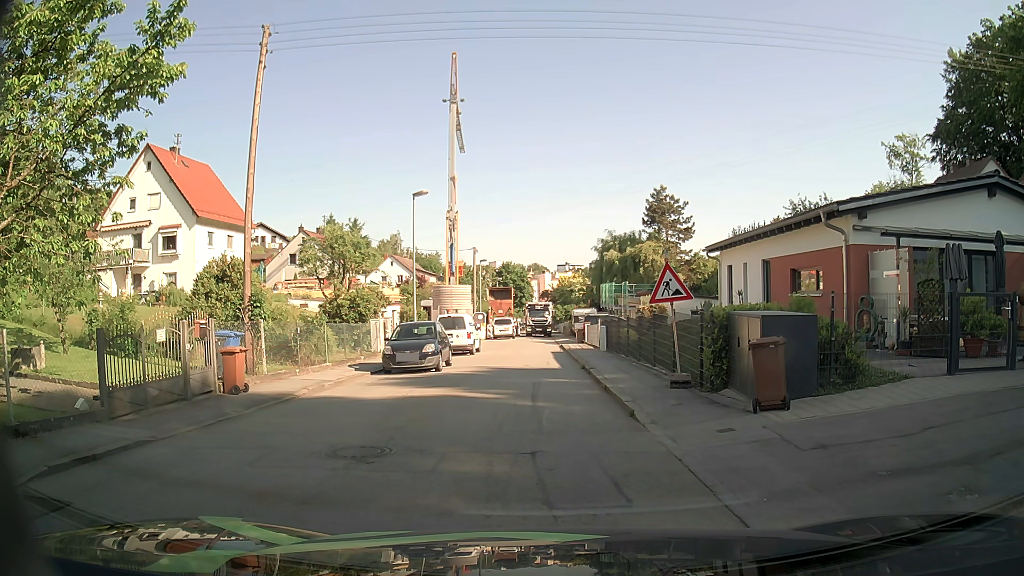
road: residential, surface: asphalt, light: Day
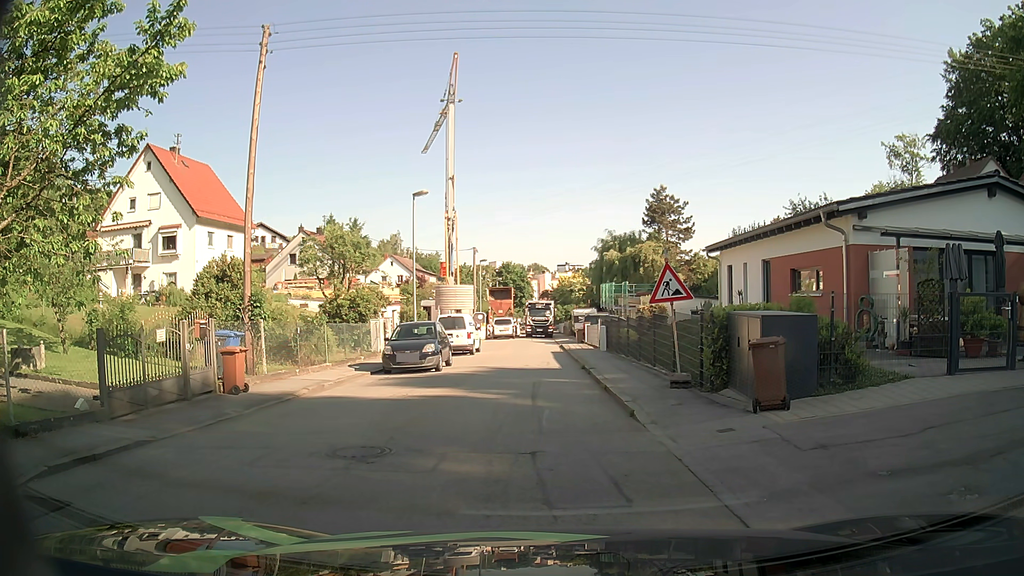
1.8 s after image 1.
(0.0, 0.0) m; 0°
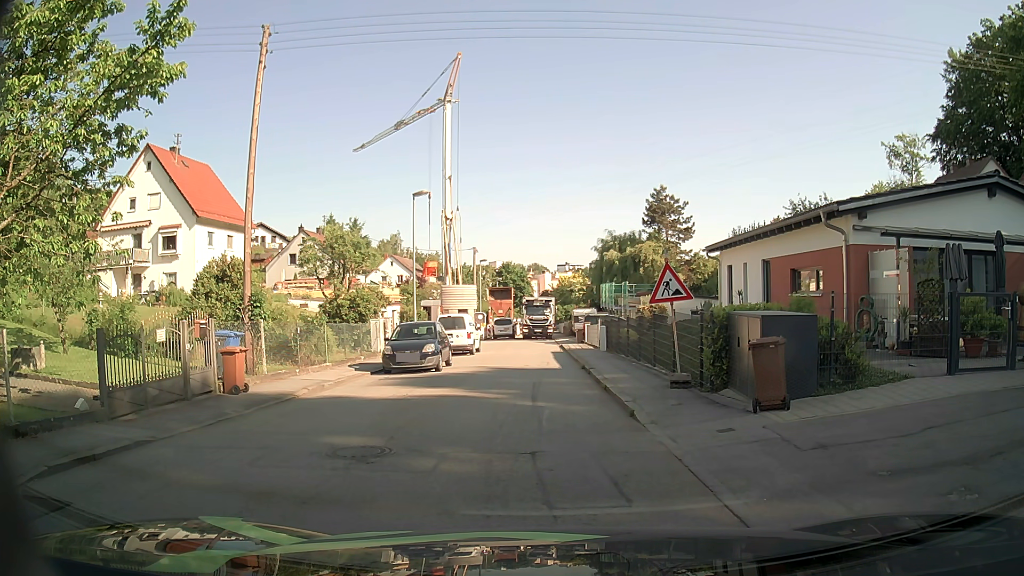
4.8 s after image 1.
(0.0, 0.0) m; 0°
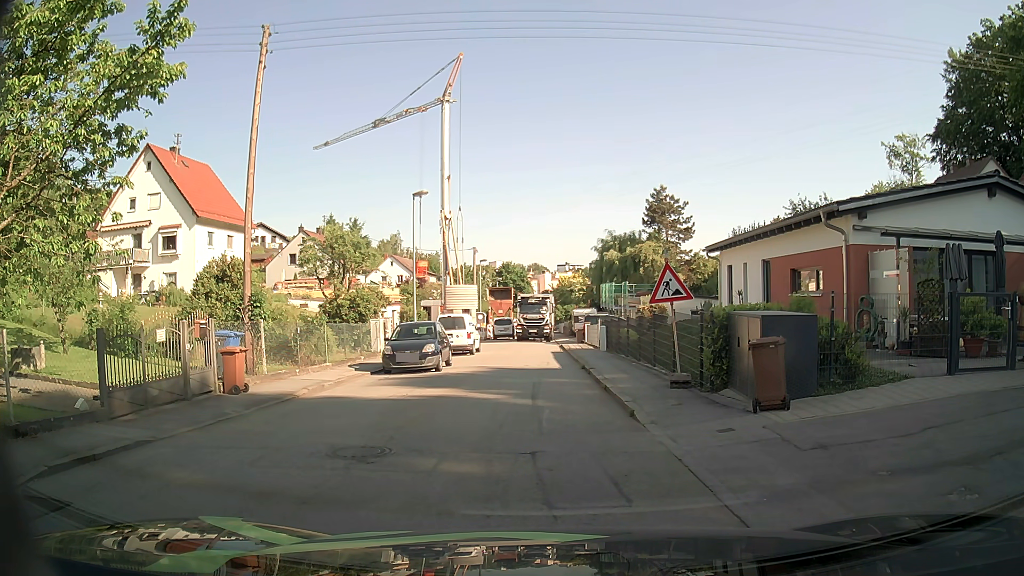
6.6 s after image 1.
(0.0, 0.0) m; 0°
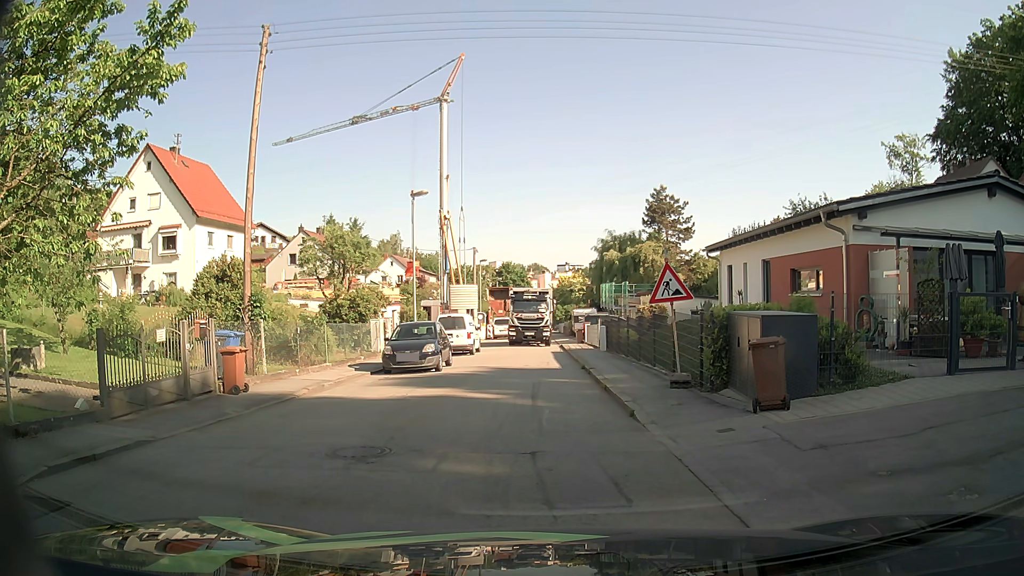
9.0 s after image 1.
(0.0, 0.0) m; 0°
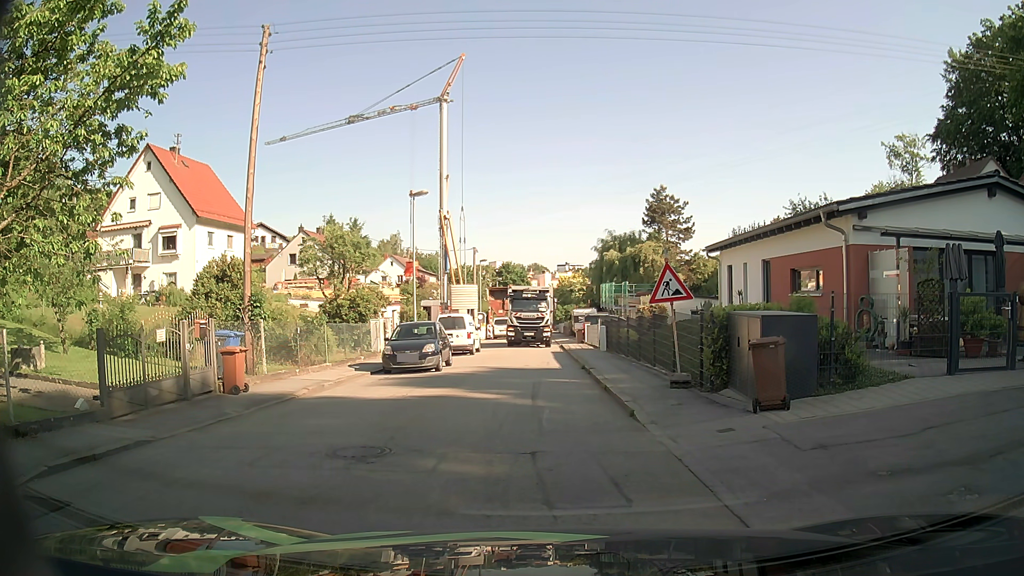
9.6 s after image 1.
(0.0, 0.0) m; 0°
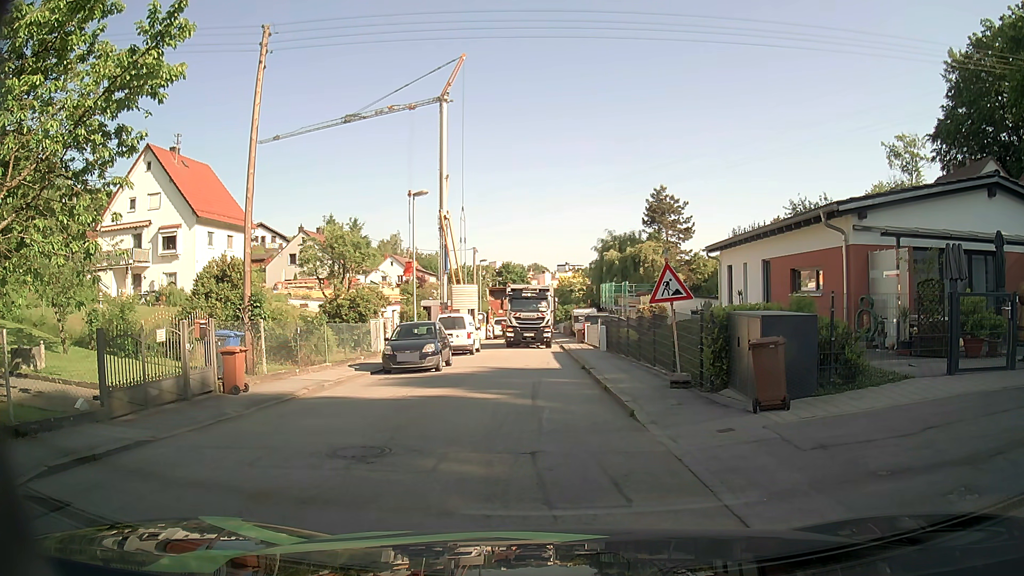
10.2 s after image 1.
(0.0, 0.0) m; 0°
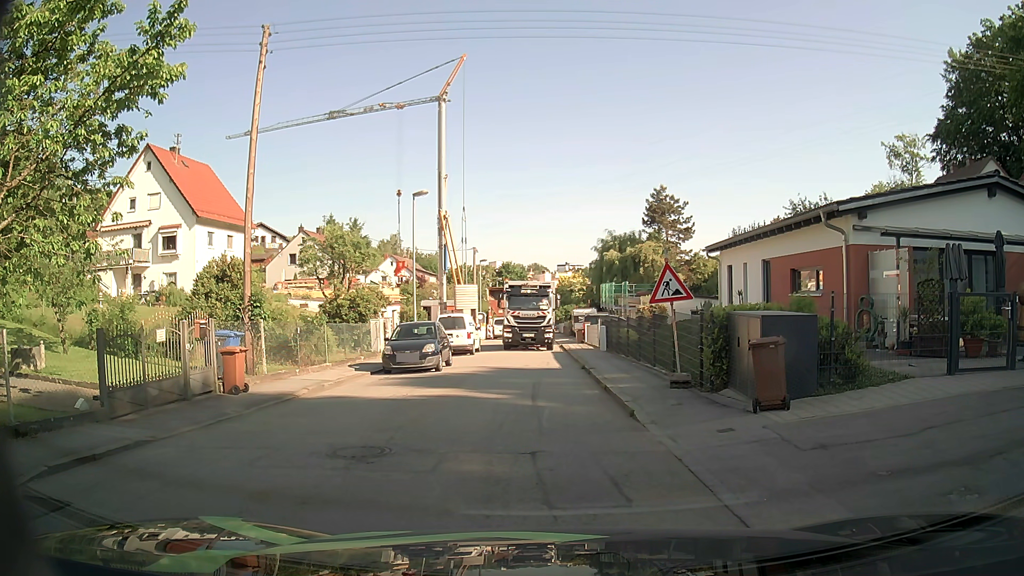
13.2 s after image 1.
(0.0, 0.0) m; 0°
